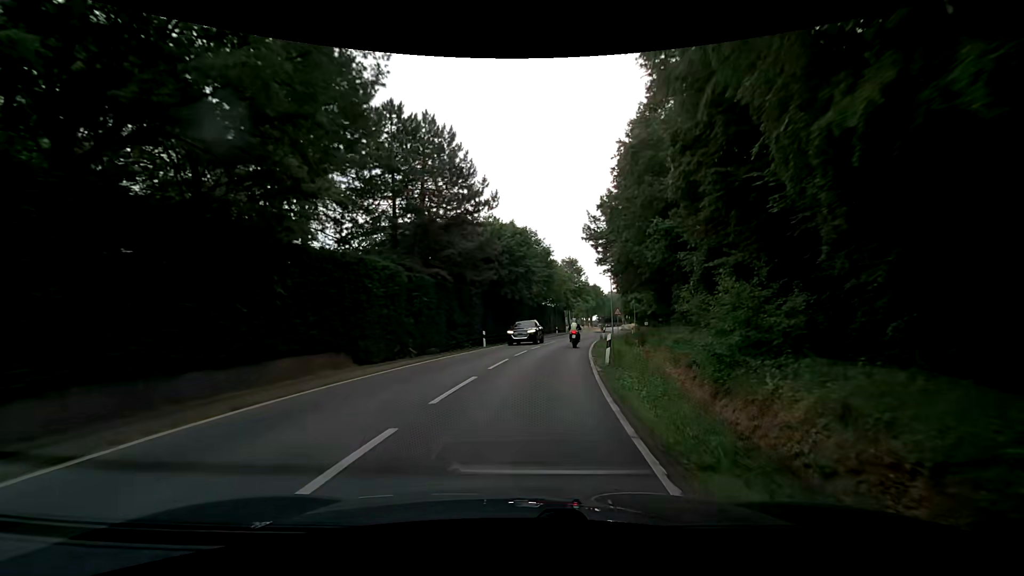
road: secondary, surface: asphalt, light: Day
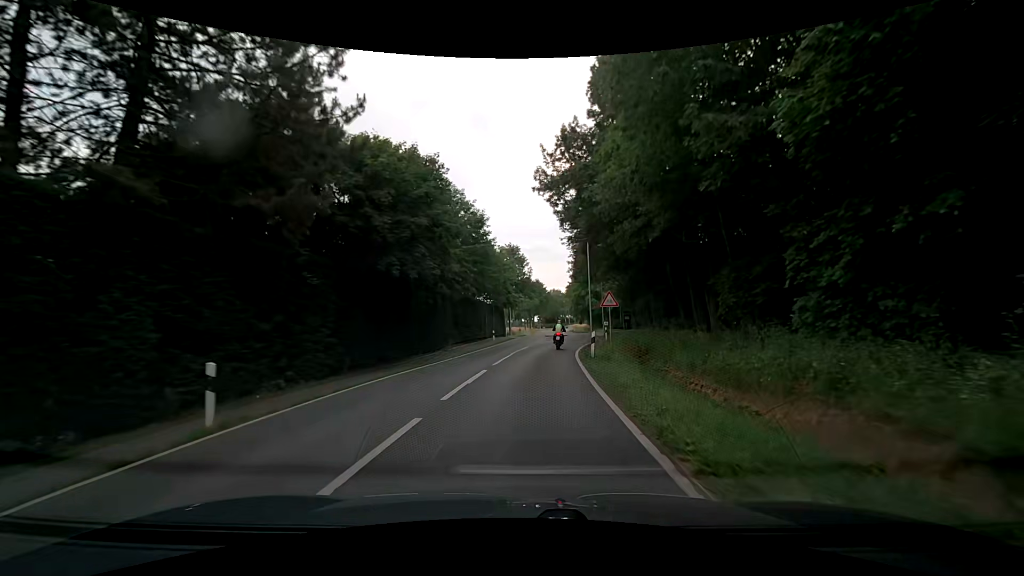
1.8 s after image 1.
(+1.4, +22.7) m; +6°
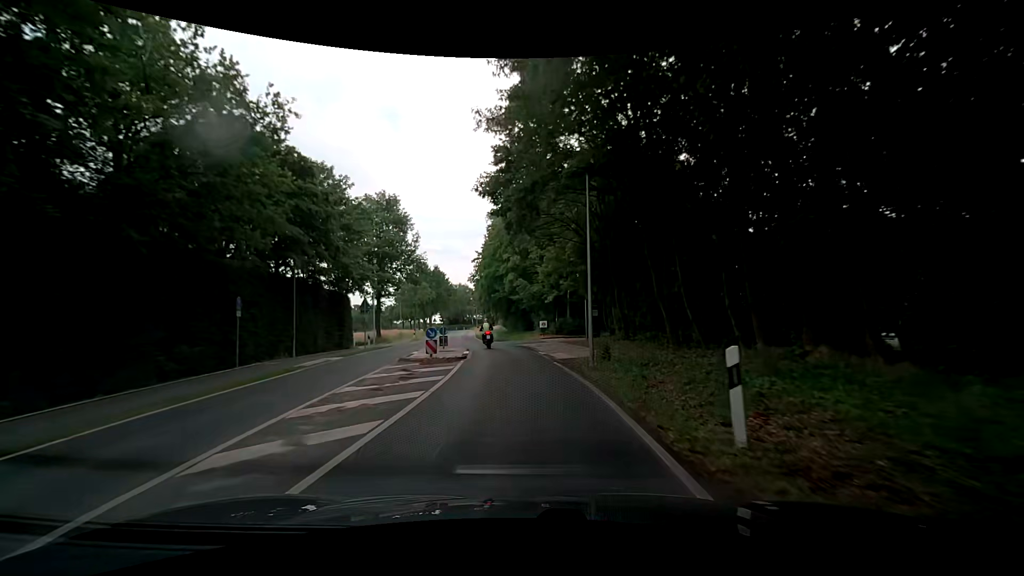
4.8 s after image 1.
(+3.7, +37.9) m; +11°
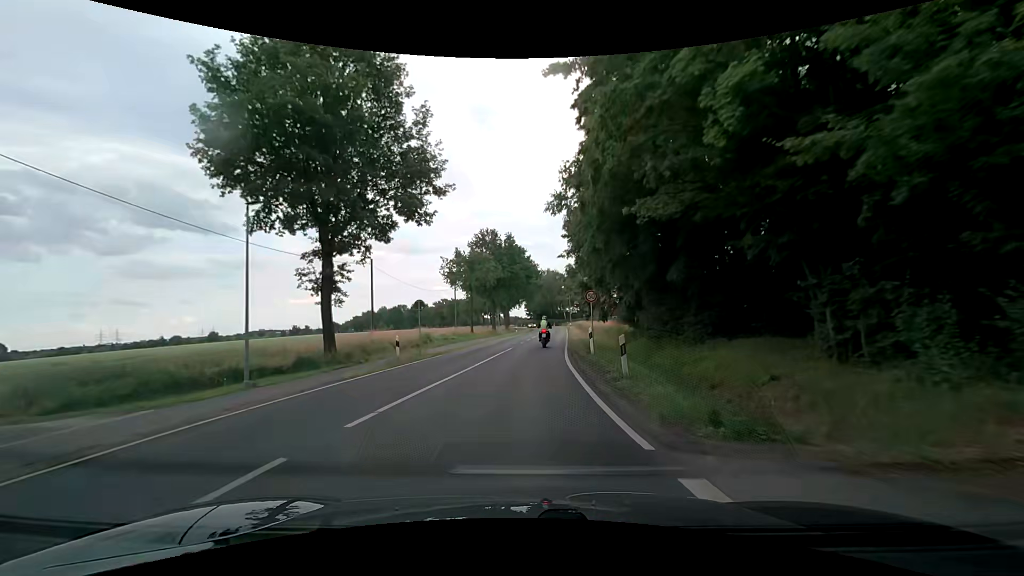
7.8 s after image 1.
(-2.6, +37.9) m; -10°
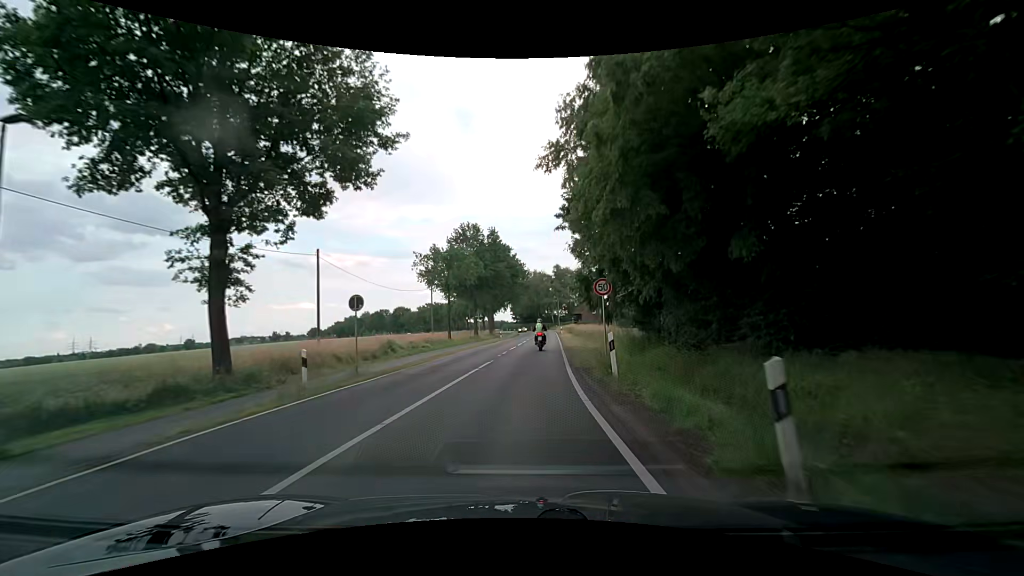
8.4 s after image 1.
(0.0, +7.6) m; 0°
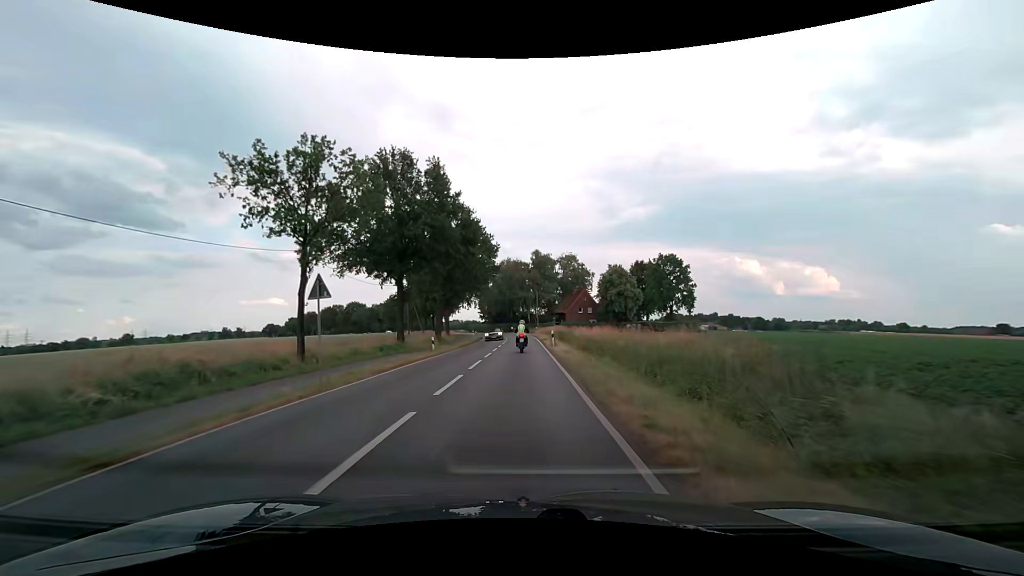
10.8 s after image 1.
(+1.6, +30.1) m; +4°
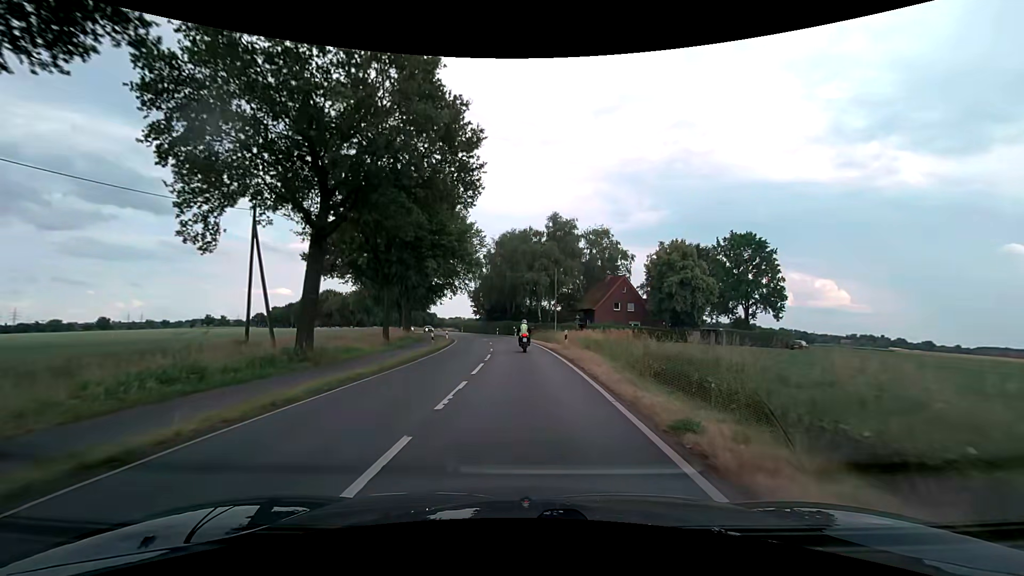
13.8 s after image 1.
(-0.2, +37.9) m; -1°
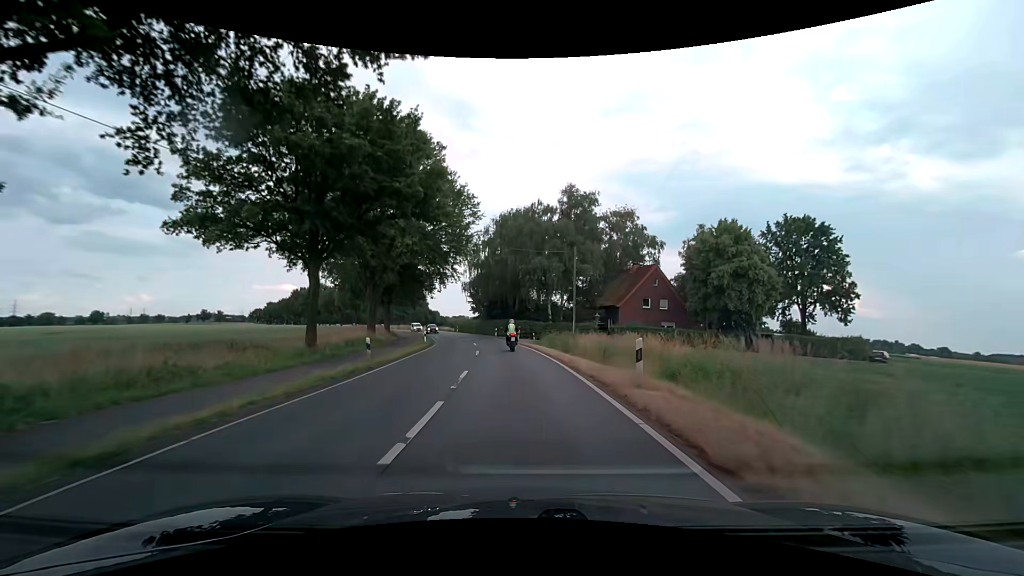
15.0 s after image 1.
(0.0, +15.2) m; -1°
(0, +10) (0, +20) (-1, +30) (-2, +40) (-4, +50) (-5, +60) (-7, +69) (-10, +79) (-12, +89) (-15, +98) m
